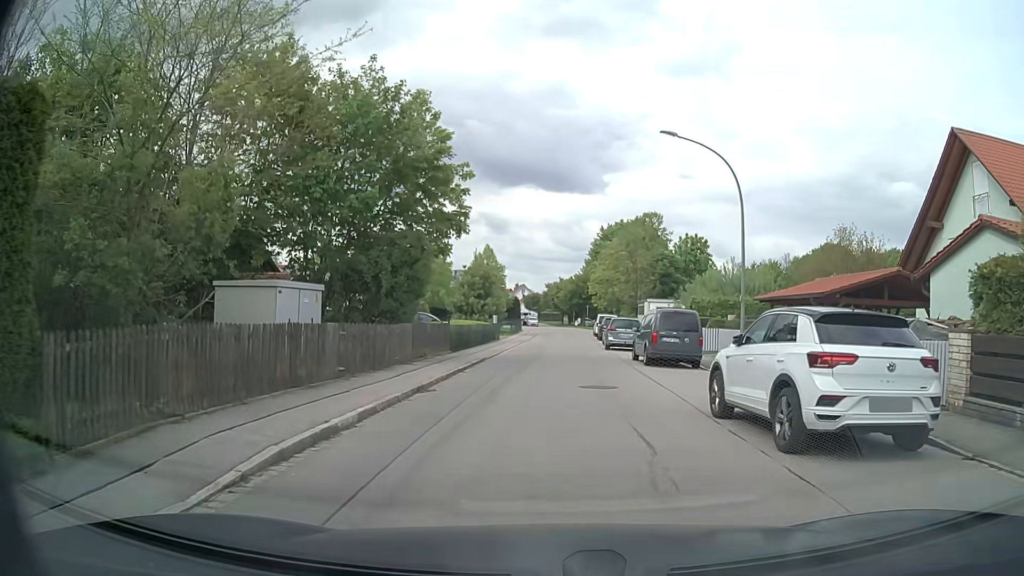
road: residential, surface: asphalt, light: Day
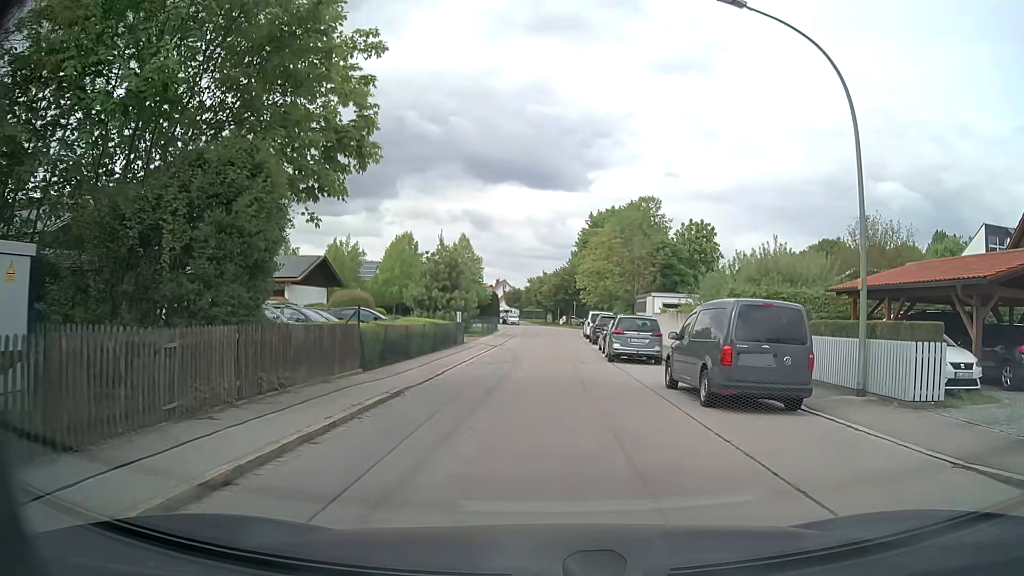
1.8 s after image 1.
(+0.1, +10.2) m; +1°
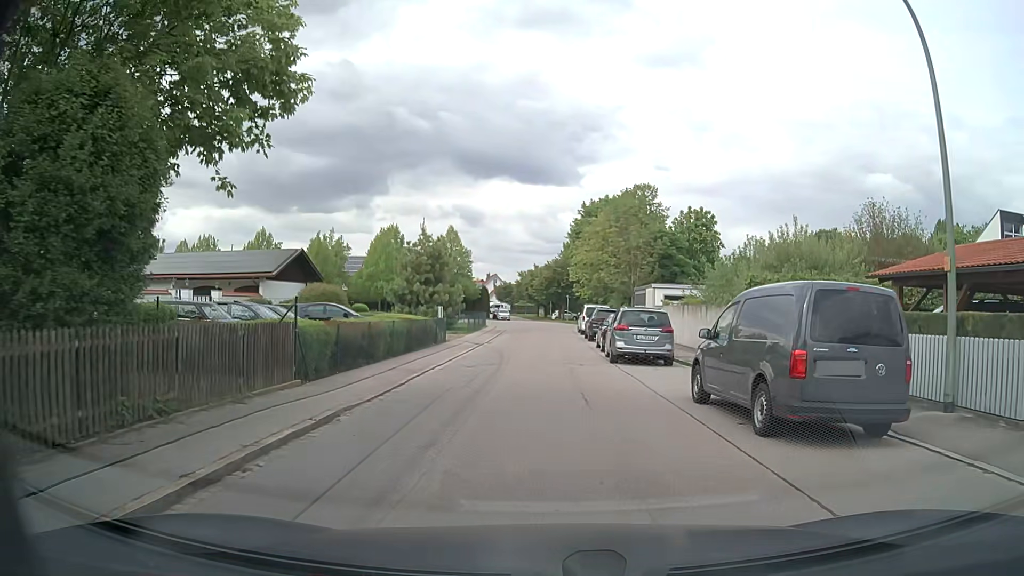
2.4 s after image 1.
(0.0, +3.5) m; 0°
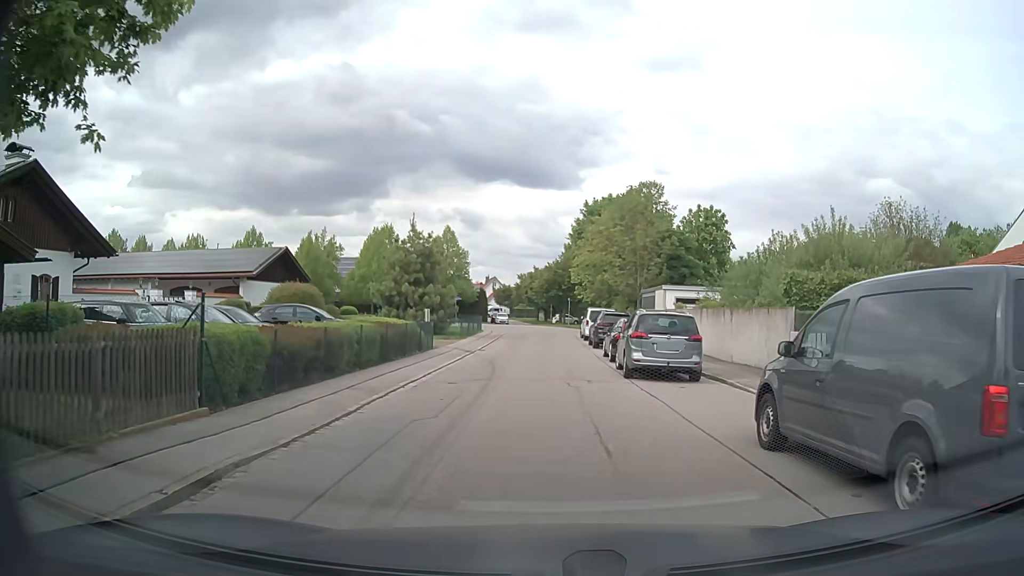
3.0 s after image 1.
(0.0, +3.5) m; 0°
